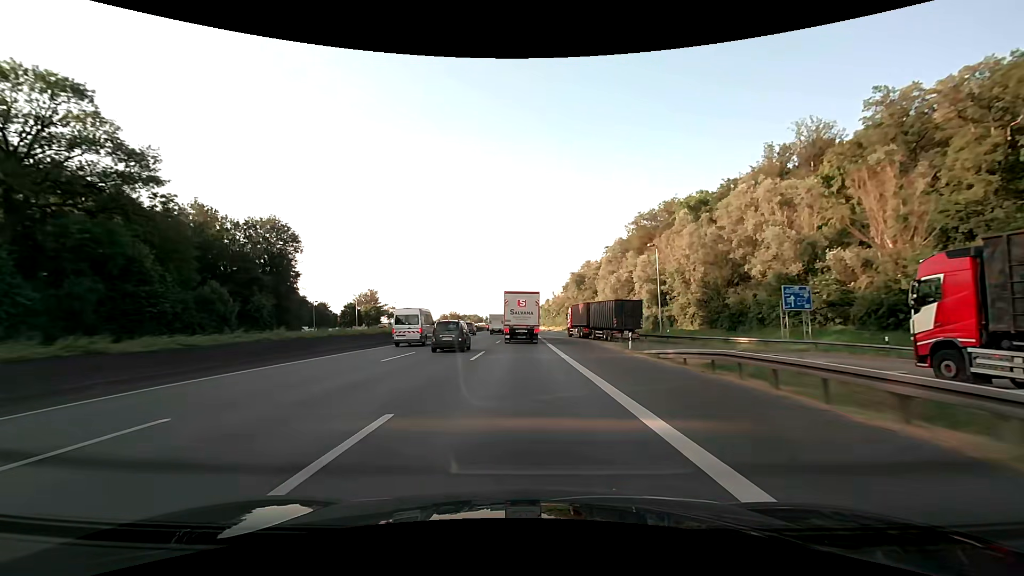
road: motorway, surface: asphalt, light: Day
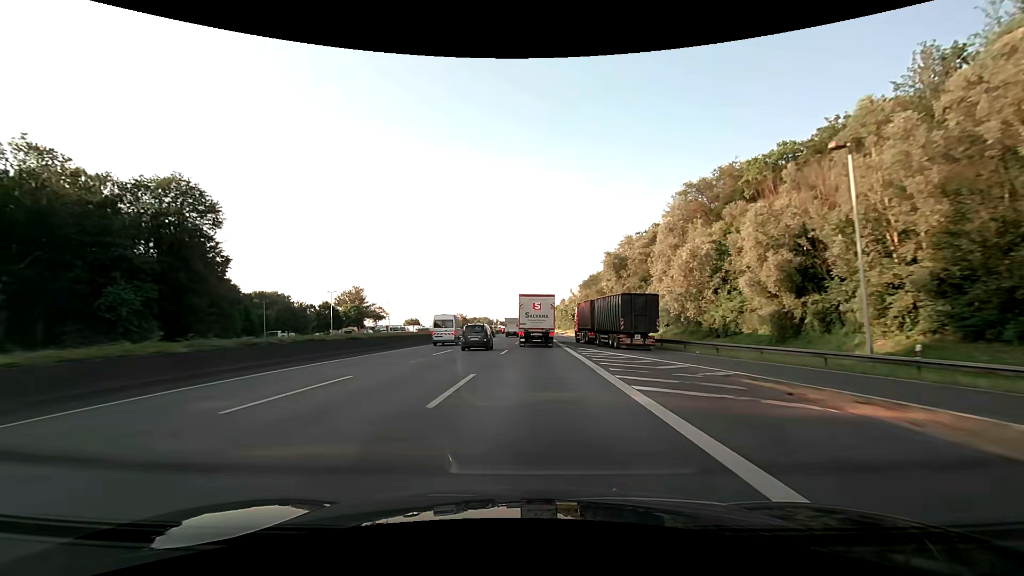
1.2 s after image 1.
(-0.3, +29.5) m; -1°
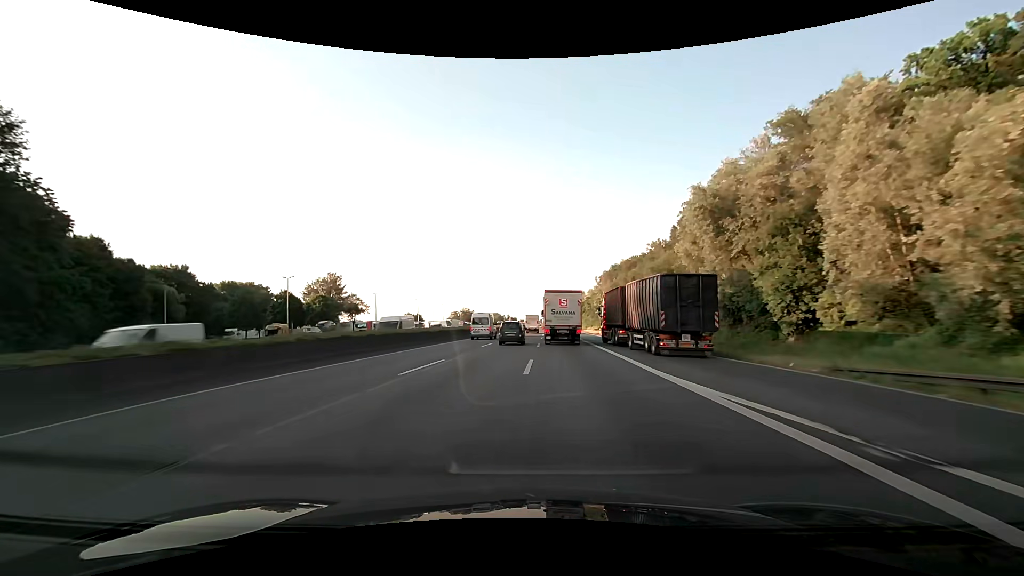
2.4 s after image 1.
(-0.5, +30.2) m; -2°
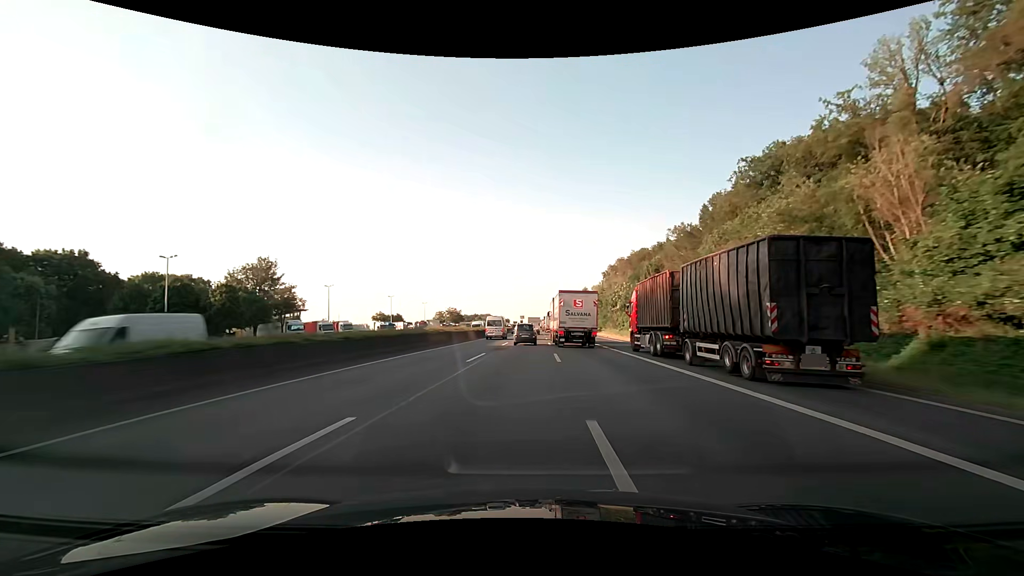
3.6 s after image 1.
(+0.1, +30.7) m; +1°
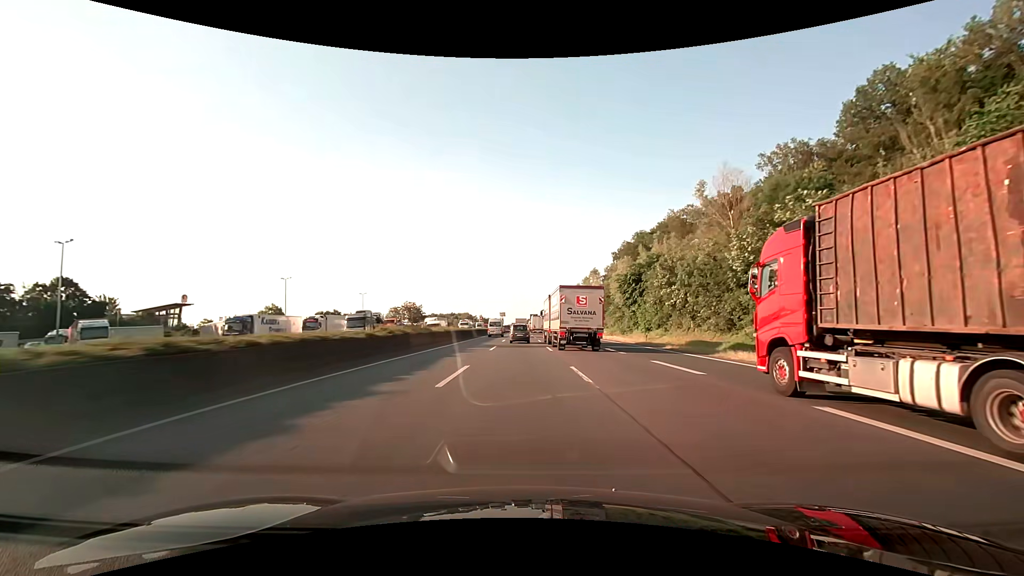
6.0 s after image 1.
(+1.1, +62.4) m; +2°
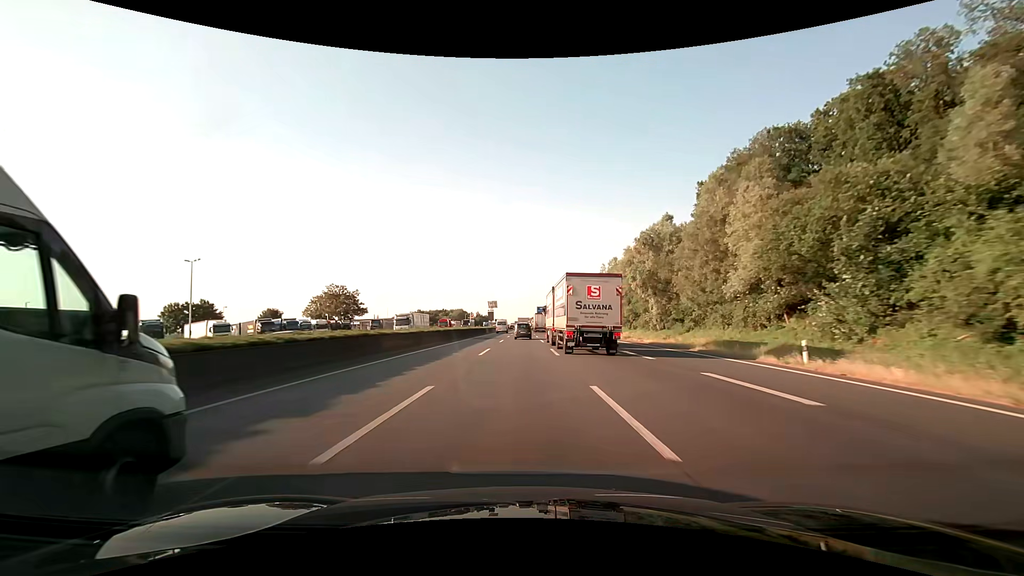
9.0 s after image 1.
(0.0, +78.6) m; 0°
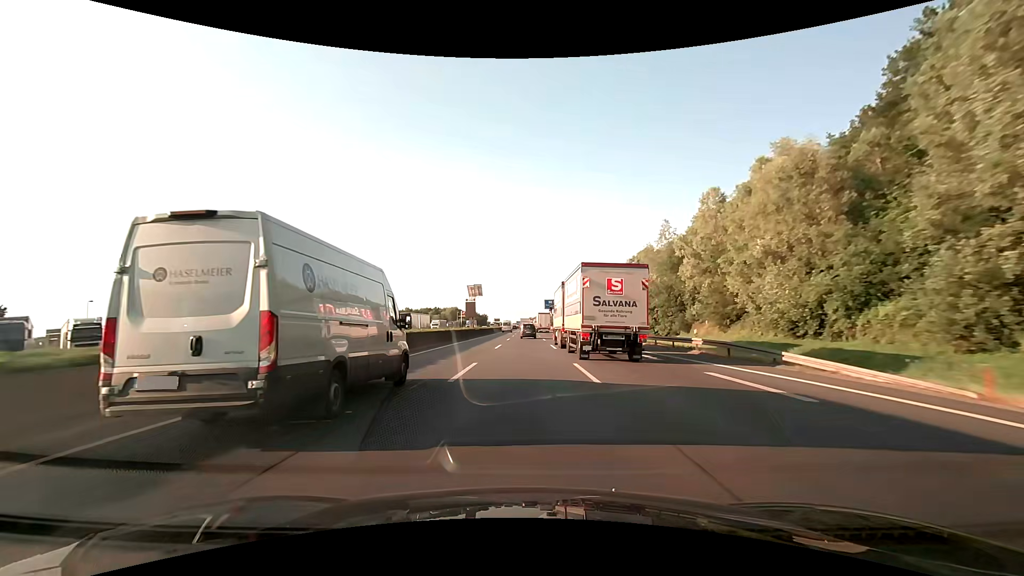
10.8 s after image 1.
(-0.1, +47.4) m; 0°
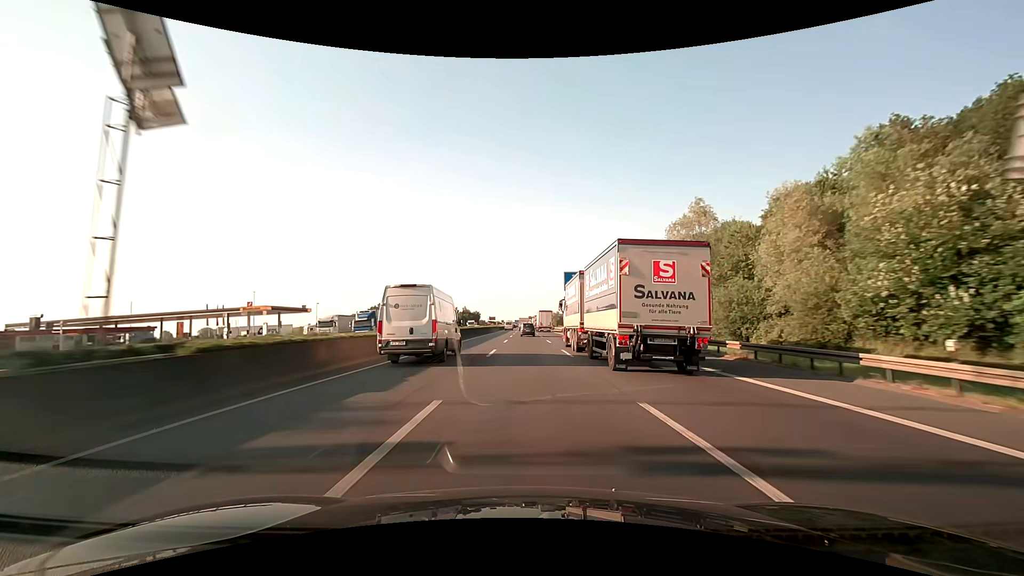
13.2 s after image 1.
(0.0, +63.3) m; 0°
(0, +10) (0, +20) (0, +30) (0, +40) (0, +50) (0, +60) (0, +70) (0, +80) (0, +90) (0, +100) m
